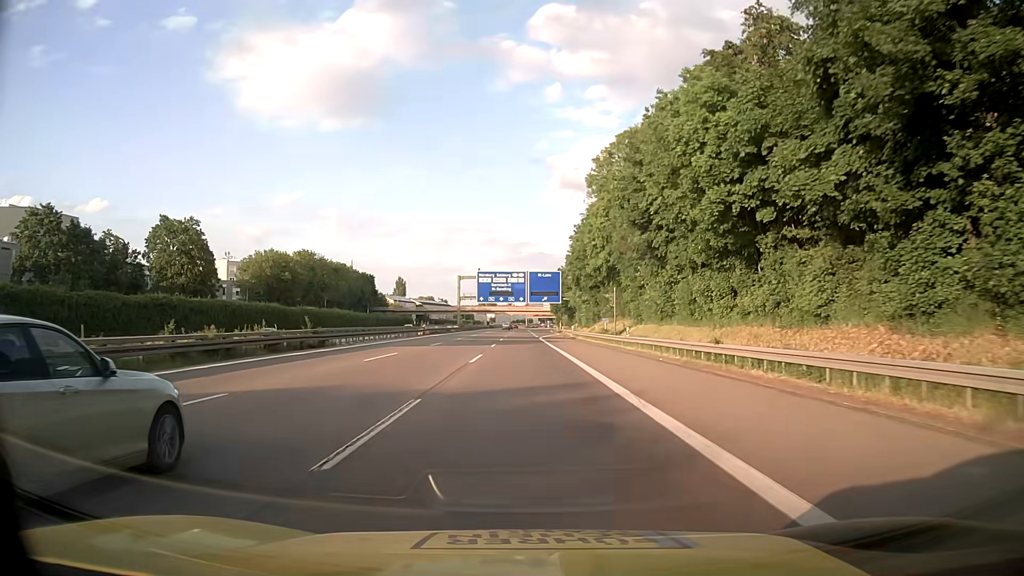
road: motorway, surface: asphalt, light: Day
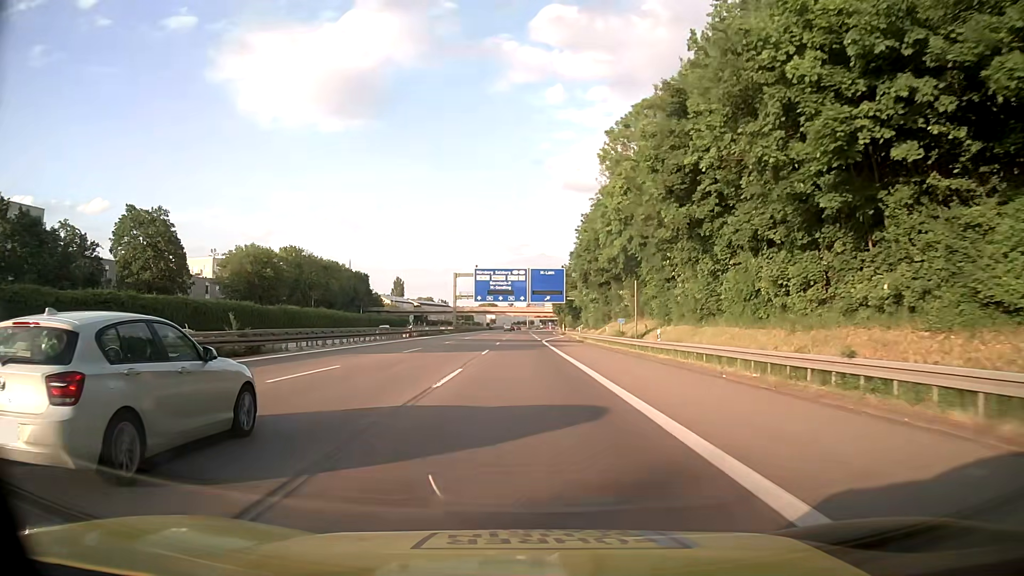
(-0.1, +9.8) m; 0°
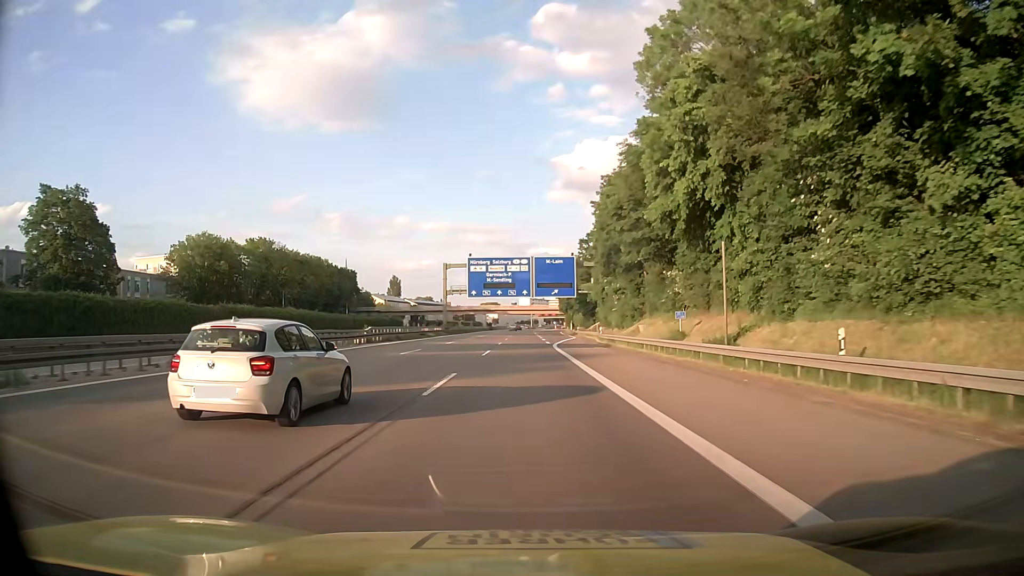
(-0.1, +19.5) m; 0°
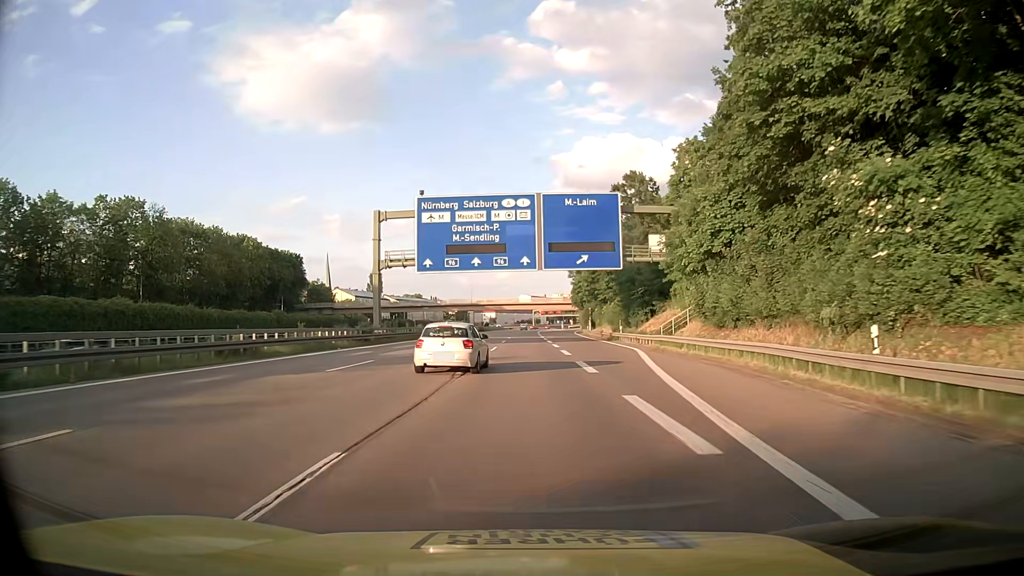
(-0.3, +48.7) m; -1°
